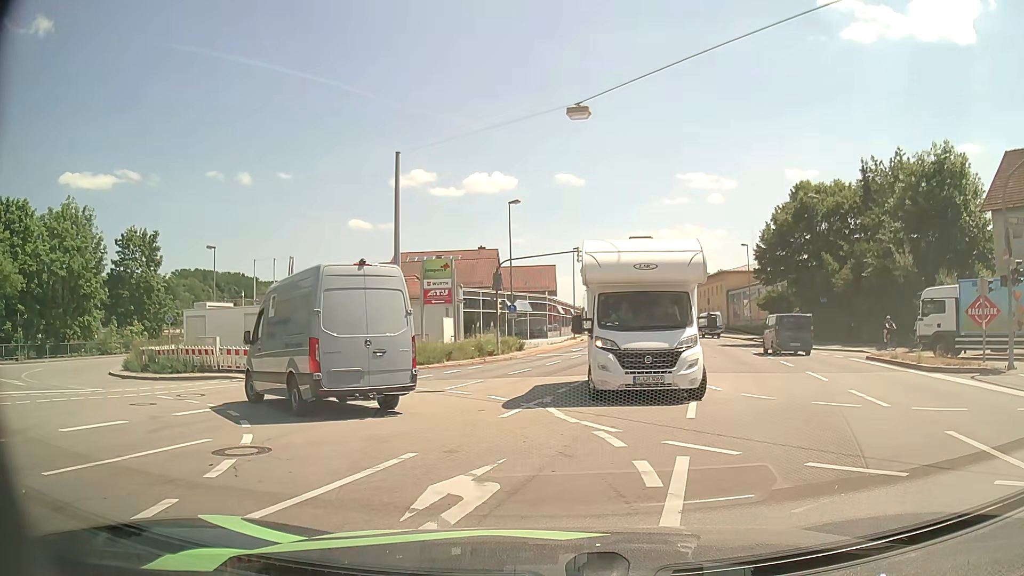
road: primary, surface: asphalt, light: Day
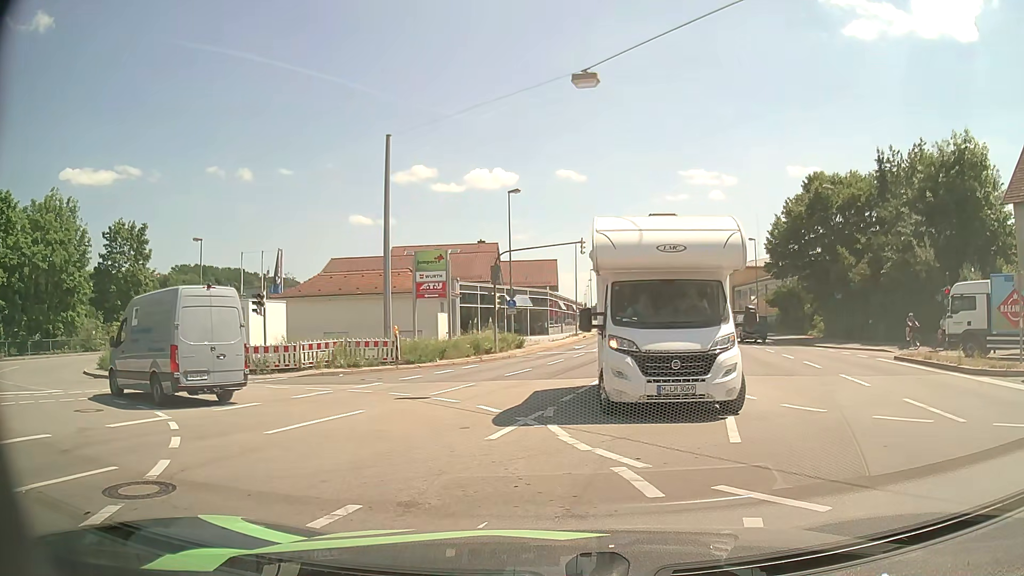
(0.0, +2.4) m; -1°
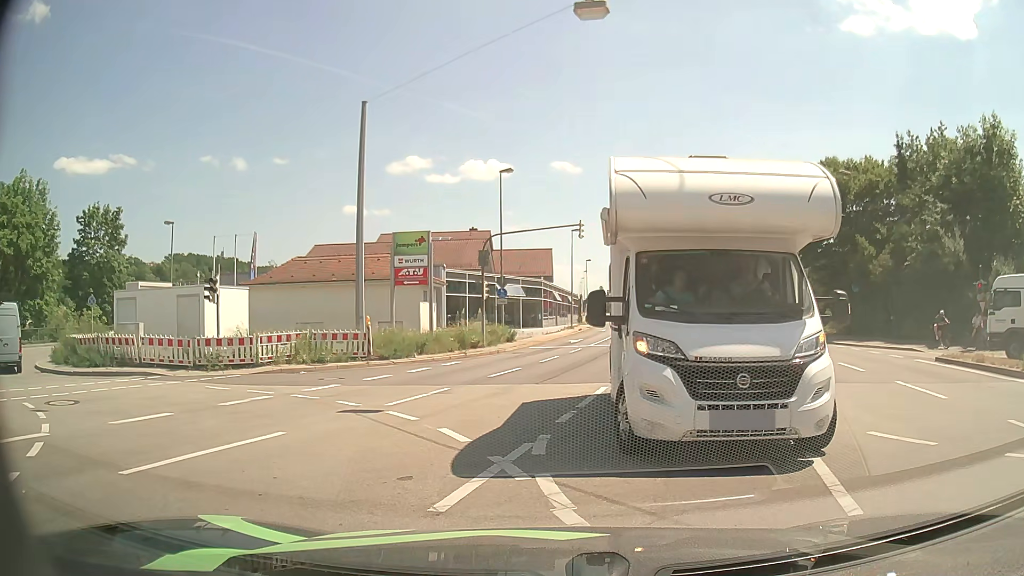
(+0.1, +3.4) m; +1°
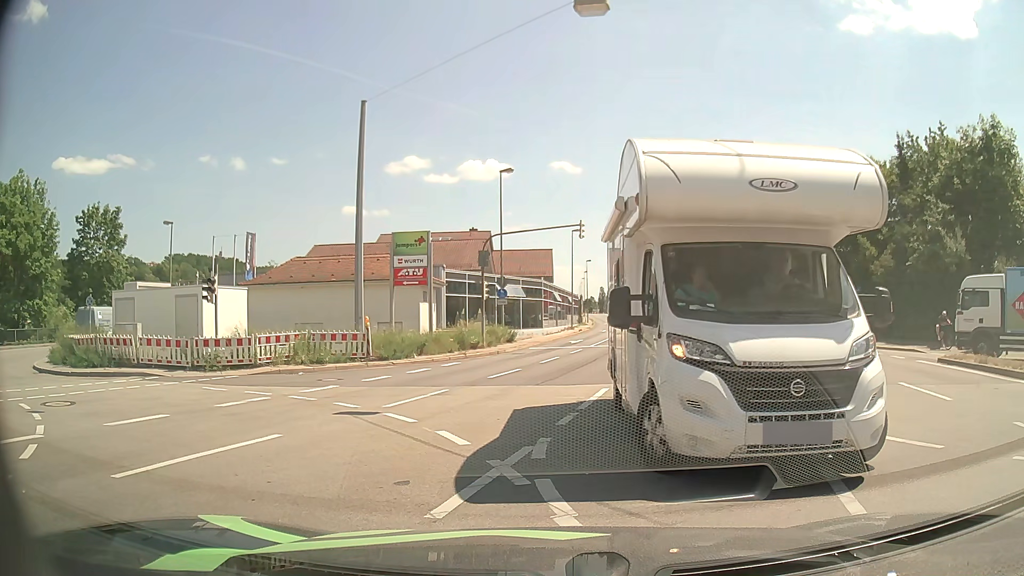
(0.0, +0.3) m; 0°
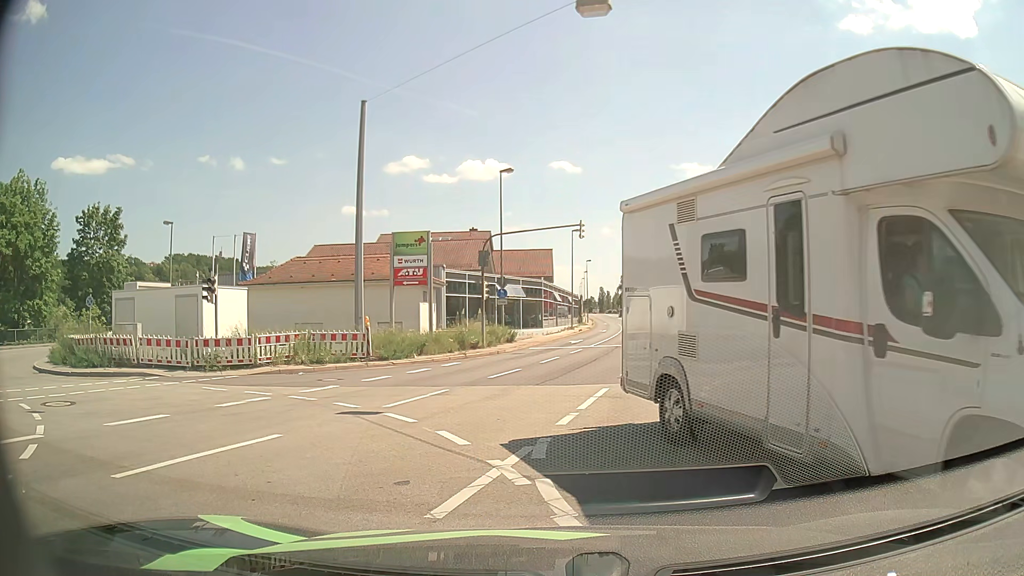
(0.0, 0.0) m; 0°
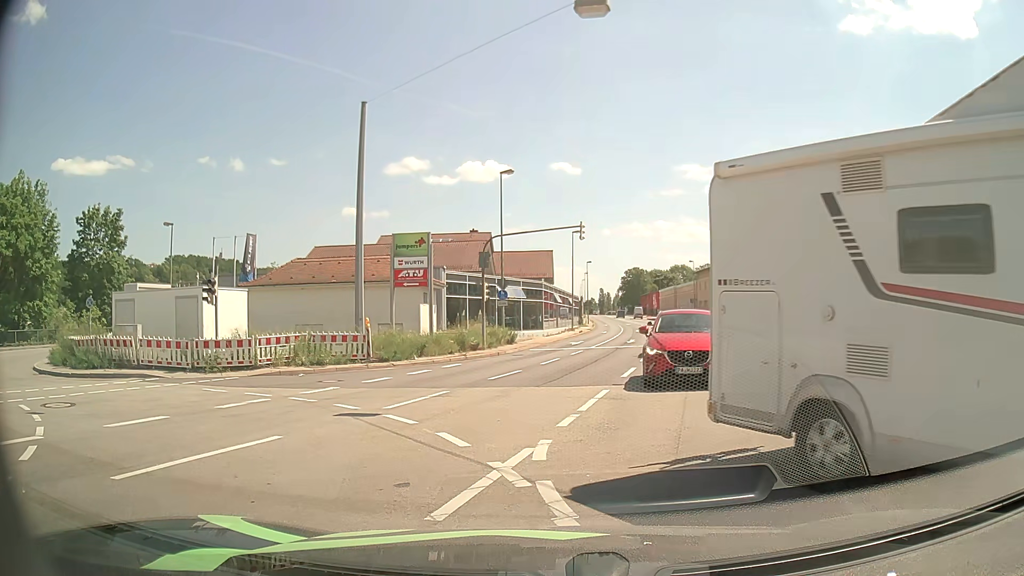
(0.0, 0.0) m; 0°
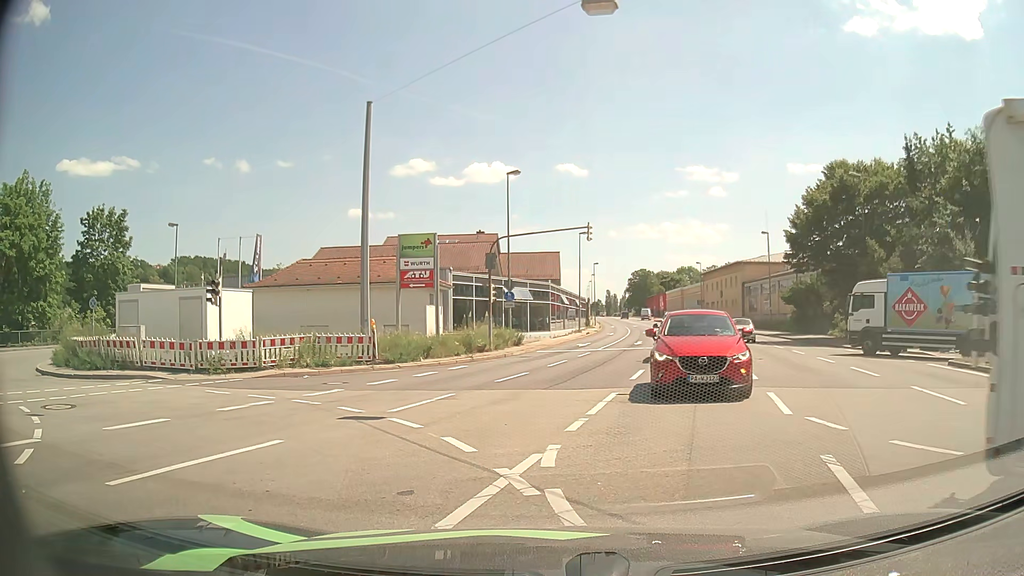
(0.0, +0.2) m; 0°
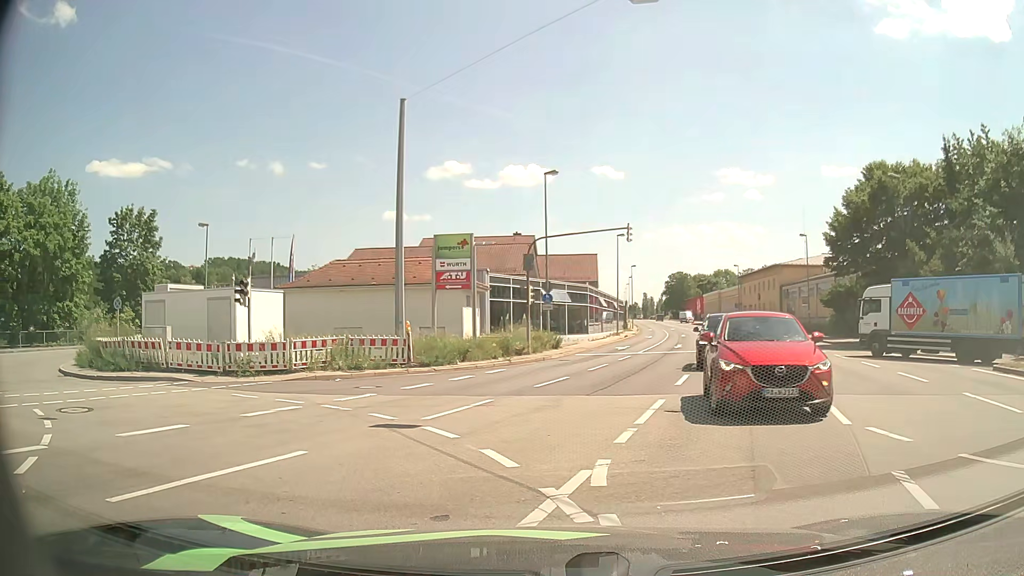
(0.0, +0.7) m; -3°
(-4, +9) (-12, +15) (-20, +20) (-26, +28) (-27, +38) (-27, +48) (-26, +58) (-26, +68) (-25, +78) (-24, +88) m
